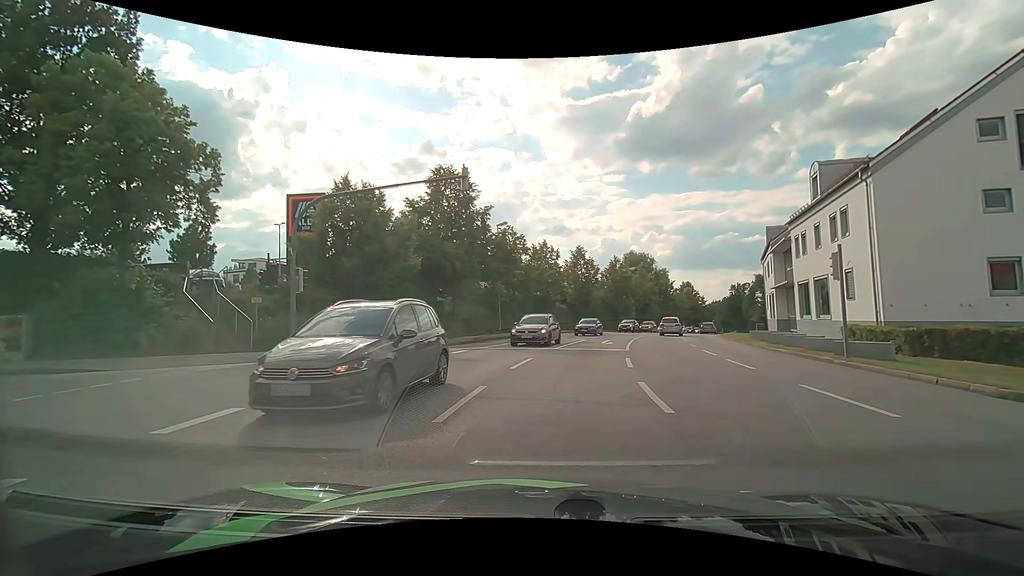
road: tertiary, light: Day
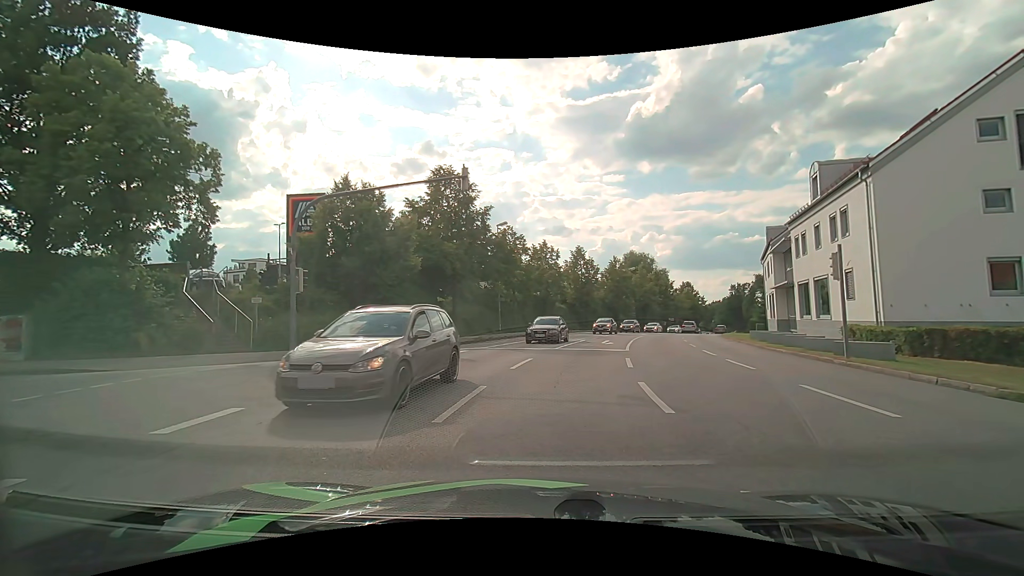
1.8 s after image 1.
(0.0, 0.0) m; 0°
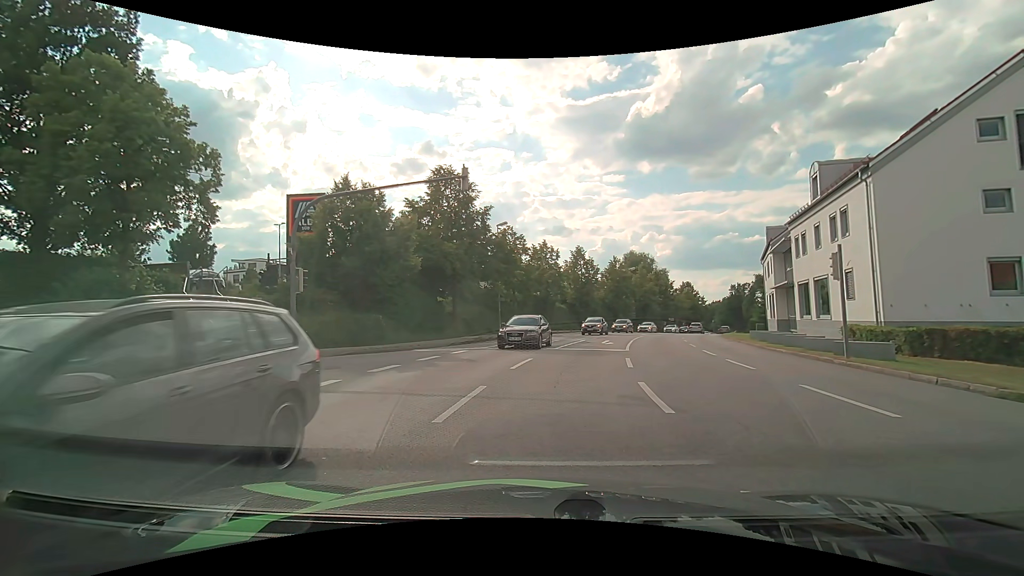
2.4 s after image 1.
(0.0, 0.0) m; 0°
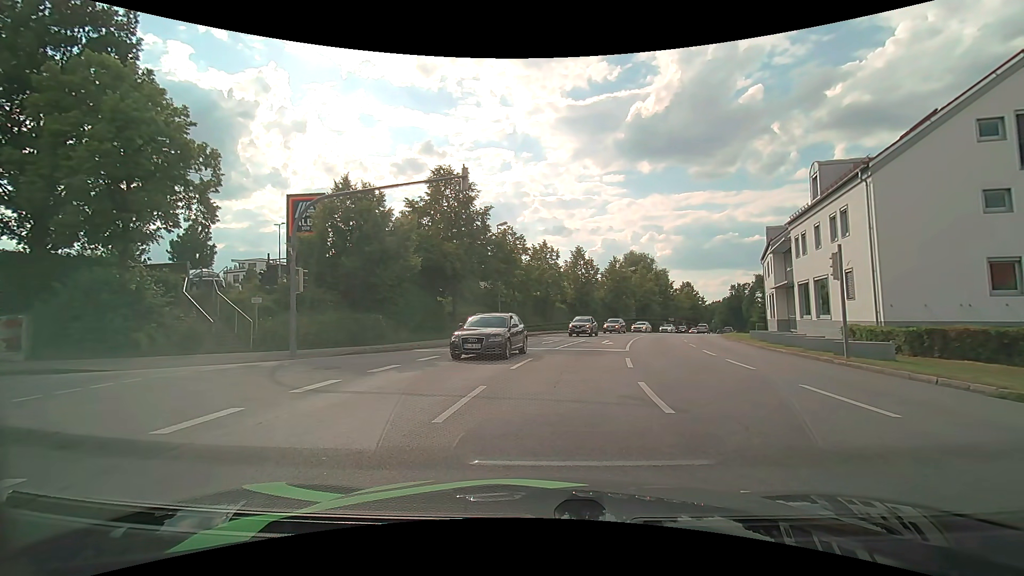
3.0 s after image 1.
(0.0, 0.0) m; 0°
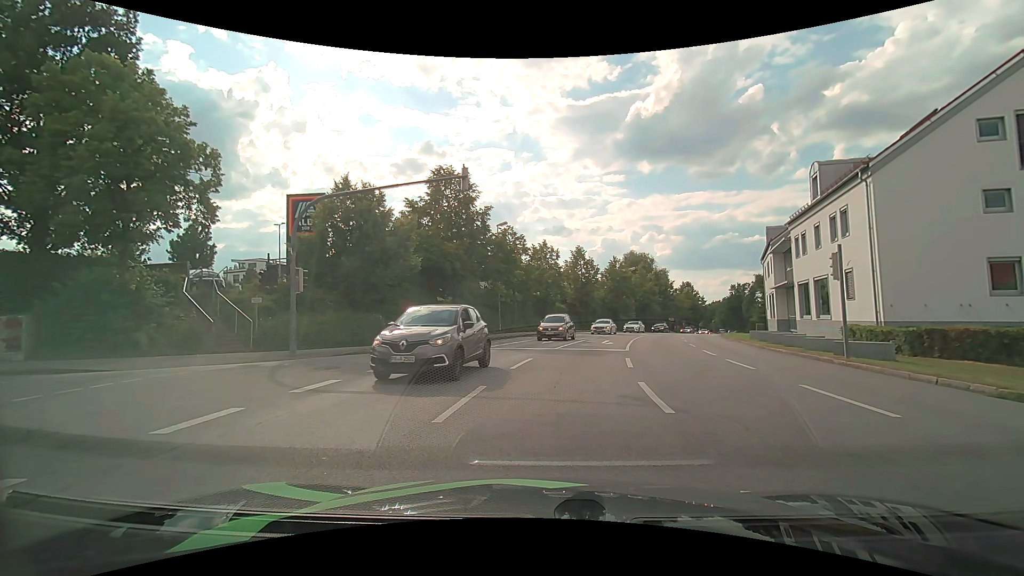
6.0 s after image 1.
(0.0, 0.0) m; 0°
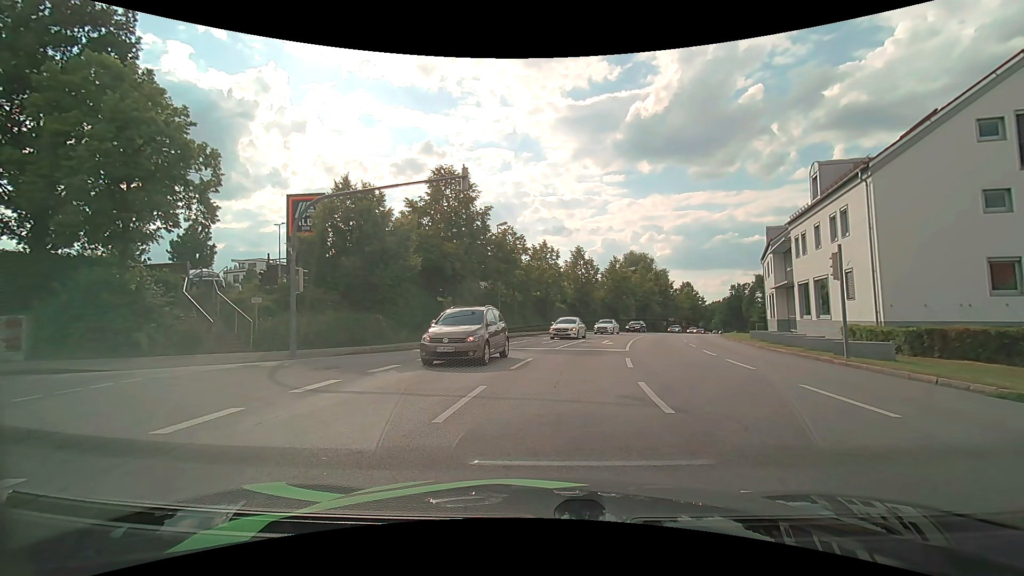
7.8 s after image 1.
(0.0, 0.0) m; 0°
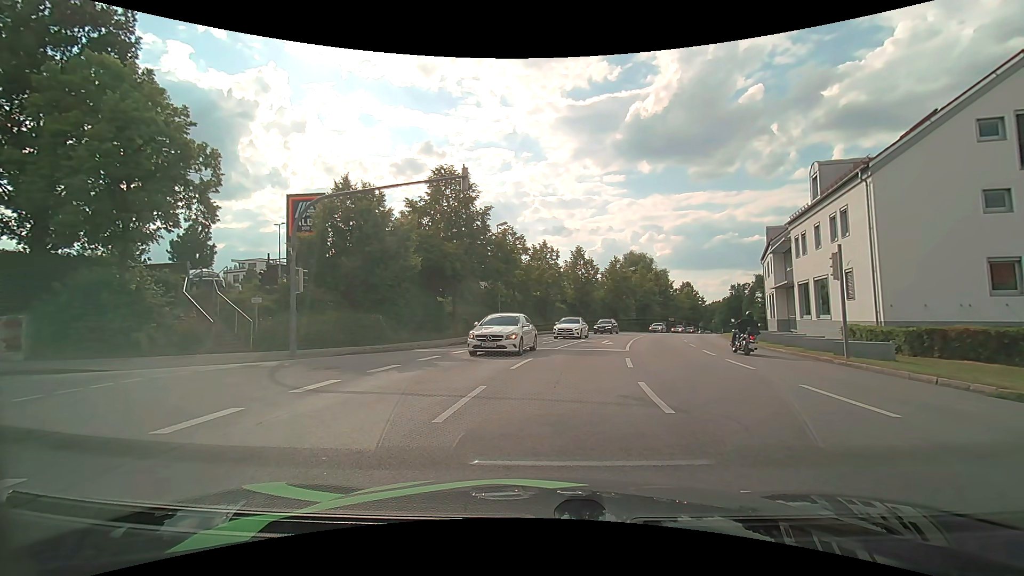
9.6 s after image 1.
(0.0, 0.0) m; 0°
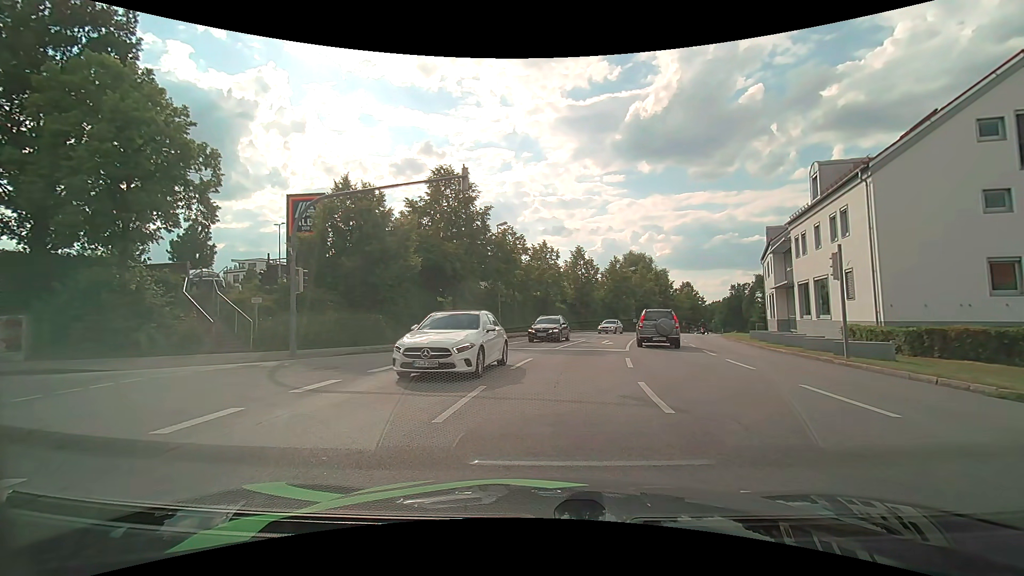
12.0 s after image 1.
(0.0, 0.0) m; 0°
(-1, +10) (-10, +13) (-20, +12) (-30, +11) (-40, +9) (-50, +8) (-60, +7) (-70, +7) (-80, +8) (-87, +14) m
